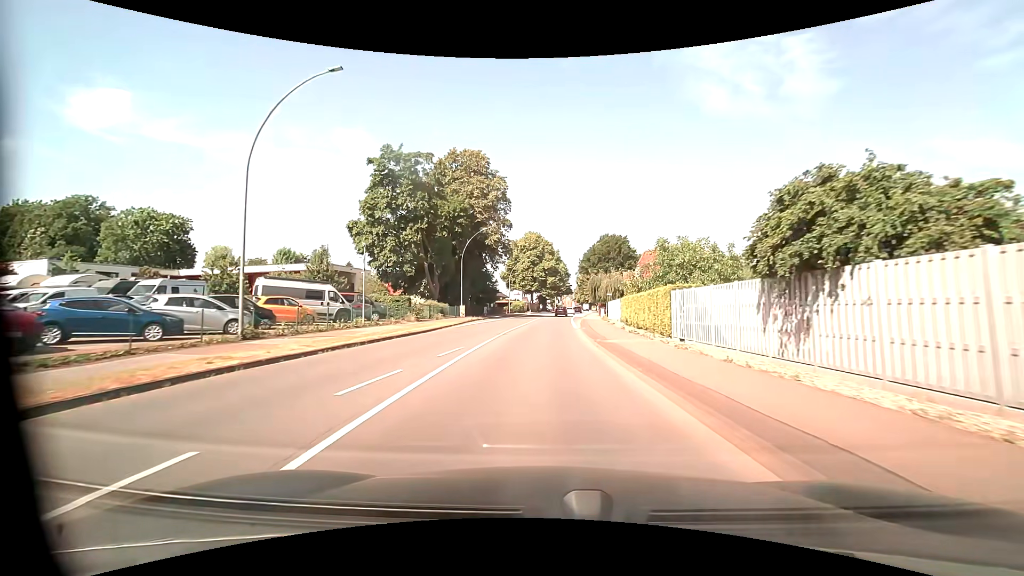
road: primary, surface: asphalt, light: Day
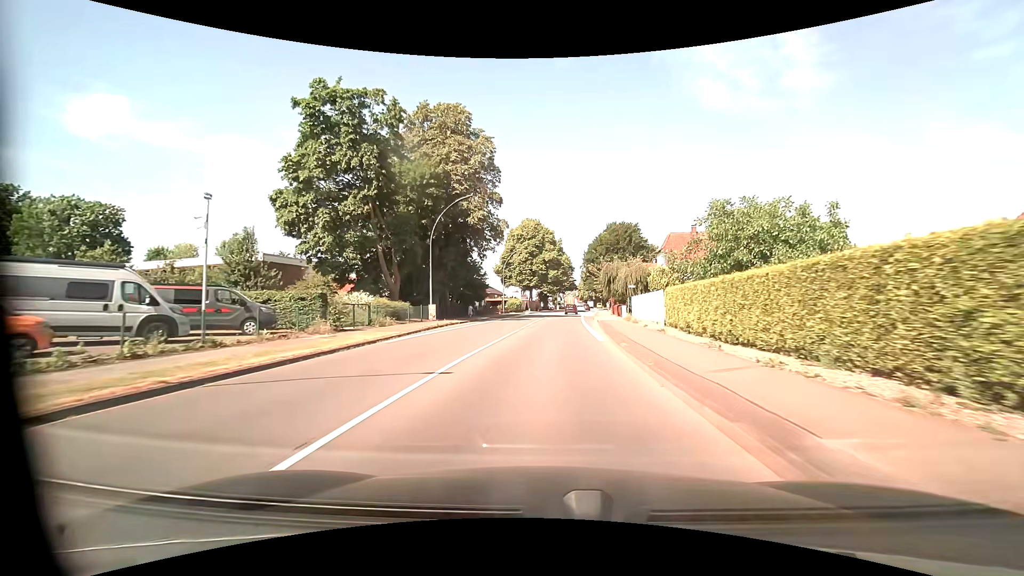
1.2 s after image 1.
(-0.1, +15.4) m; -1°
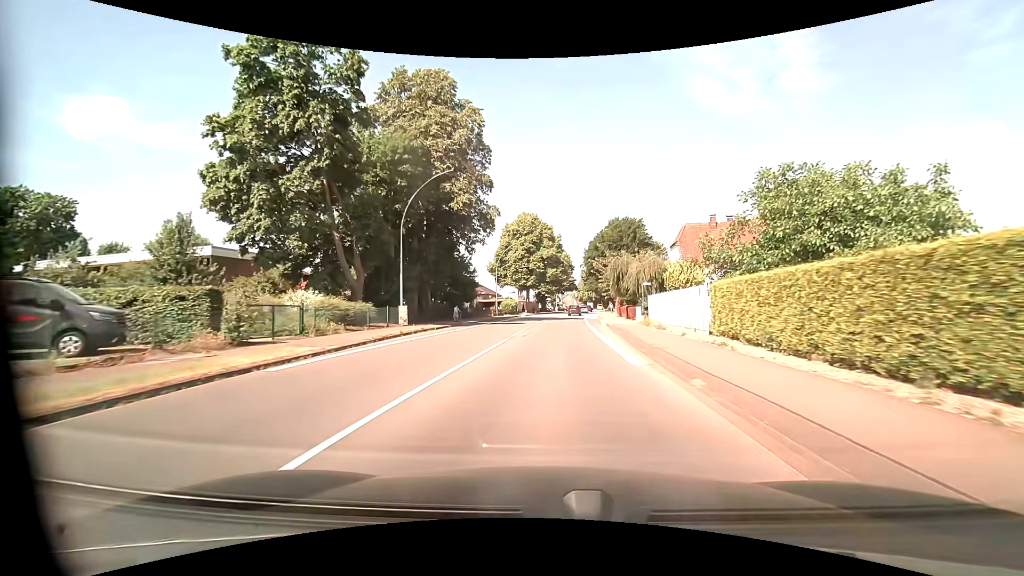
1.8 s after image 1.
(0.0, +7.8) m; 0°
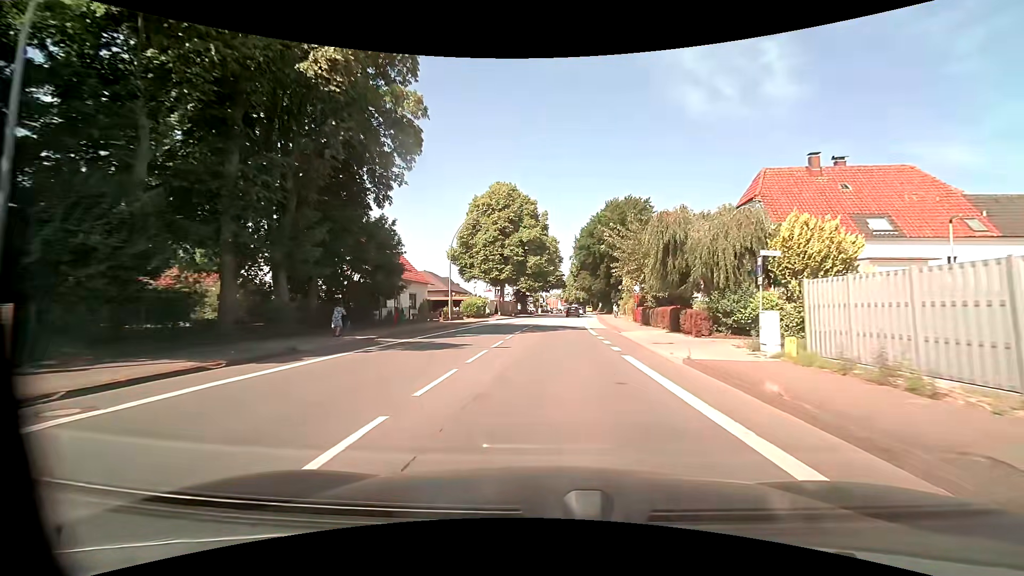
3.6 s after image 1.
(+0.4, +23.4) m; +2°
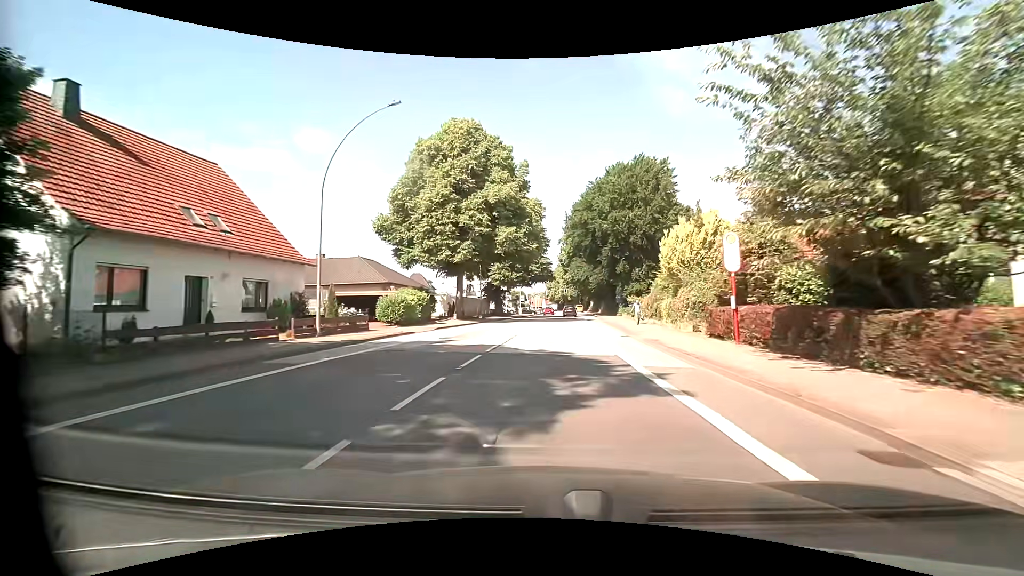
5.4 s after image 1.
(+0.5, +23.5) m; +2°
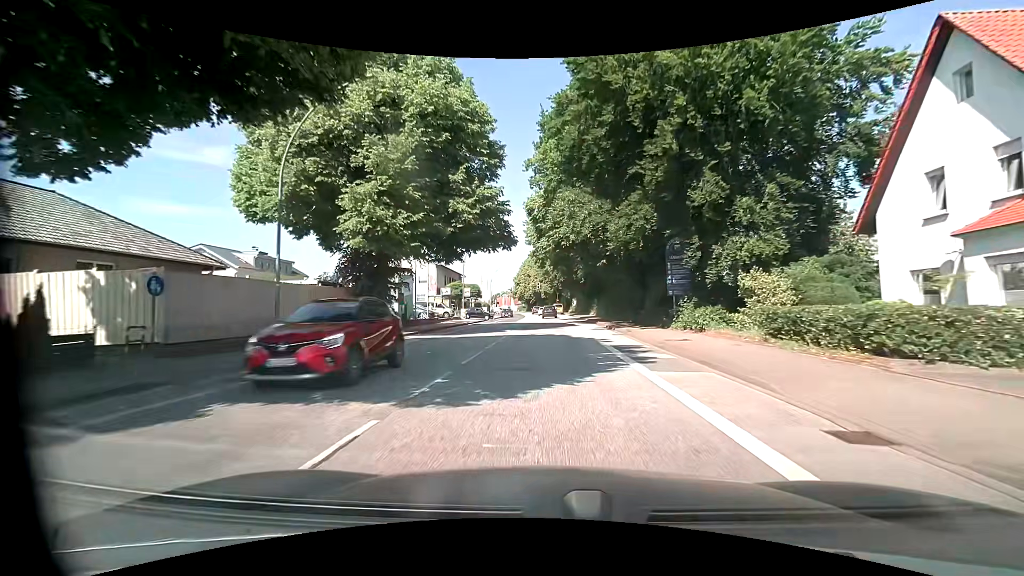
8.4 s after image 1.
(+1.4, +39.5) m; +4°
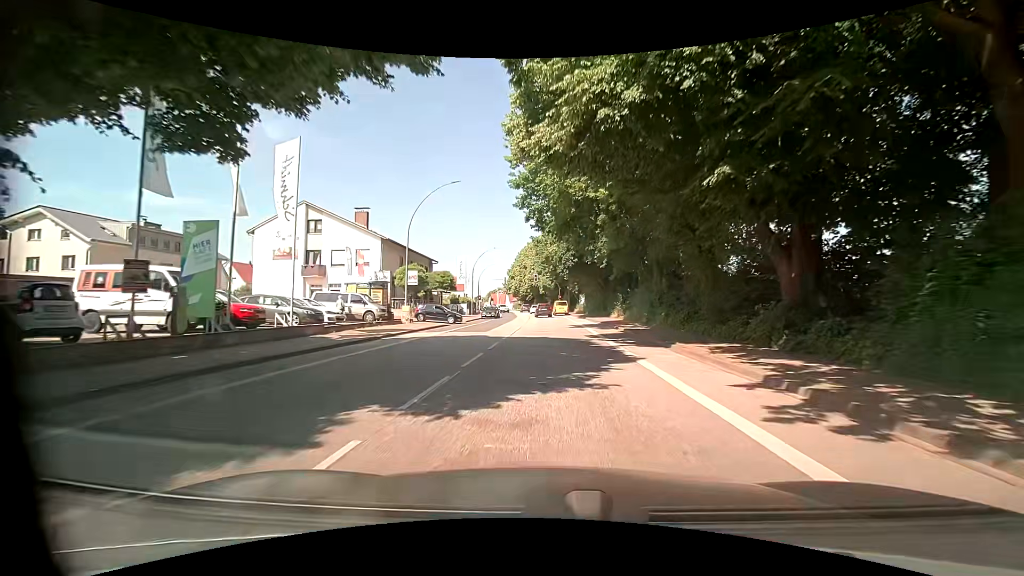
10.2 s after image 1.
(-0.1, +23.4) m; -1°
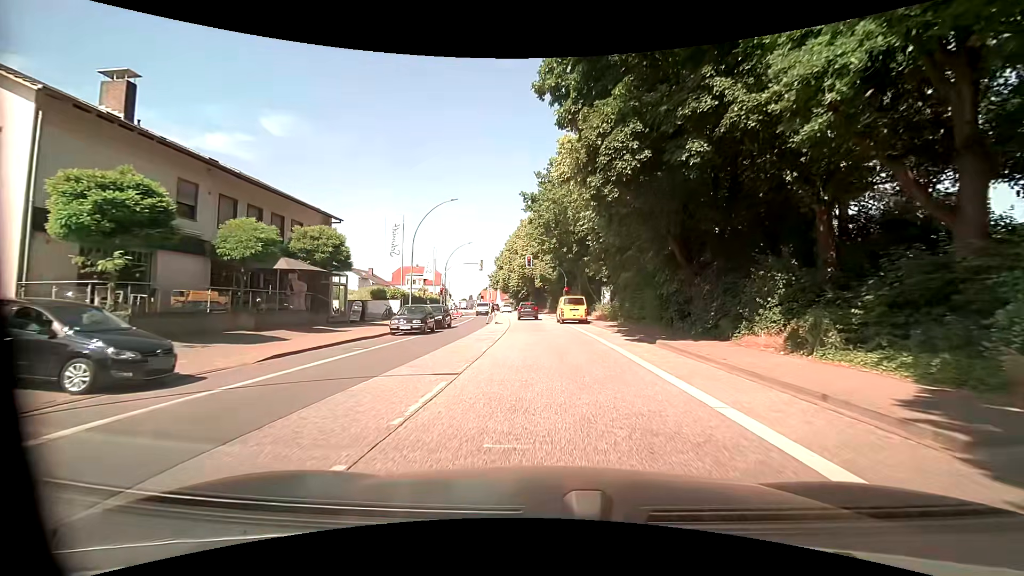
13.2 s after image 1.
(+0.3, +31.7) m; -1°
(0, +10) (0, +20) (0, +30) (-1, +40) (-1, +50) (-2, +60) (-3, +70) (-4, +80) (-6, +90) (-7, +100) m
